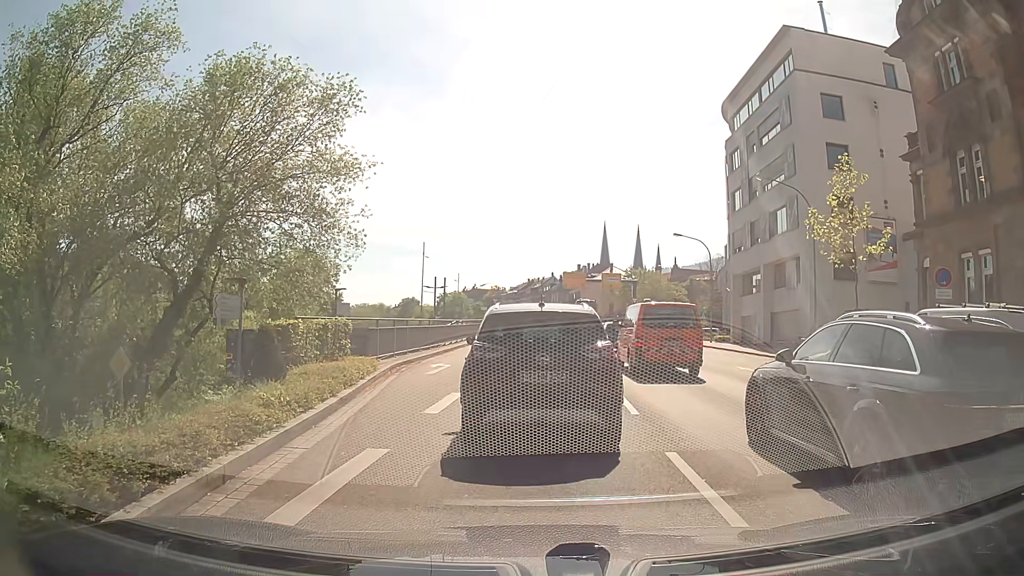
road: primary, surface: asphalt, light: Day
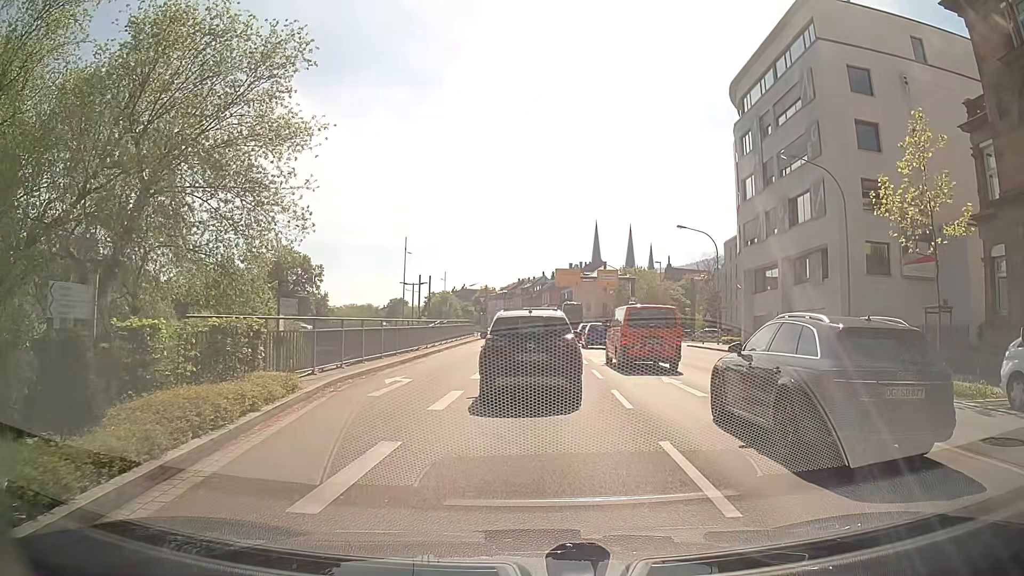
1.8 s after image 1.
(+0.2, +5.8) m; +1°
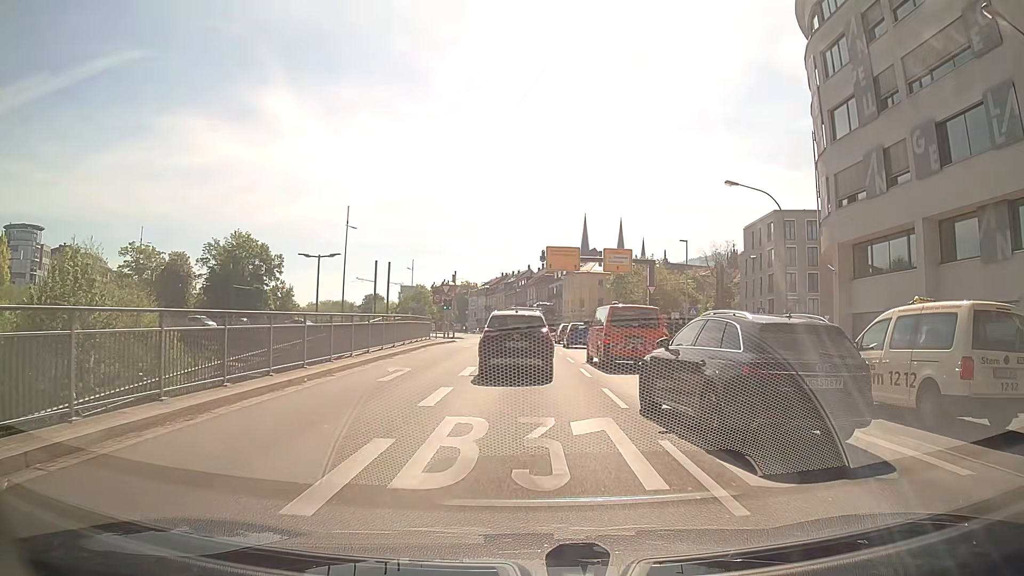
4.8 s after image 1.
(+0.5, +18.5) m; +2°
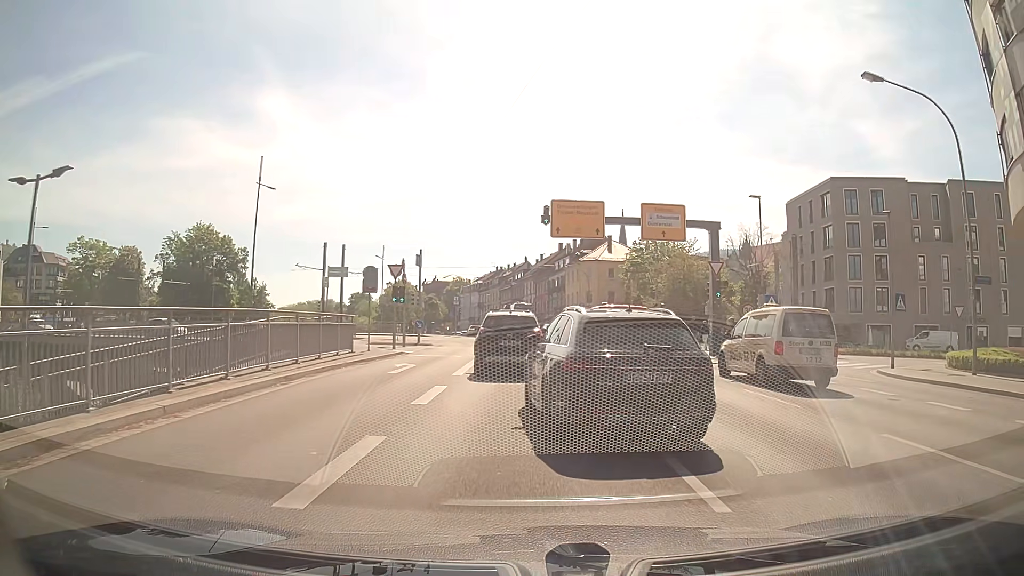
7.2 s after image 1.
(0.0, +17.9) m; -1°
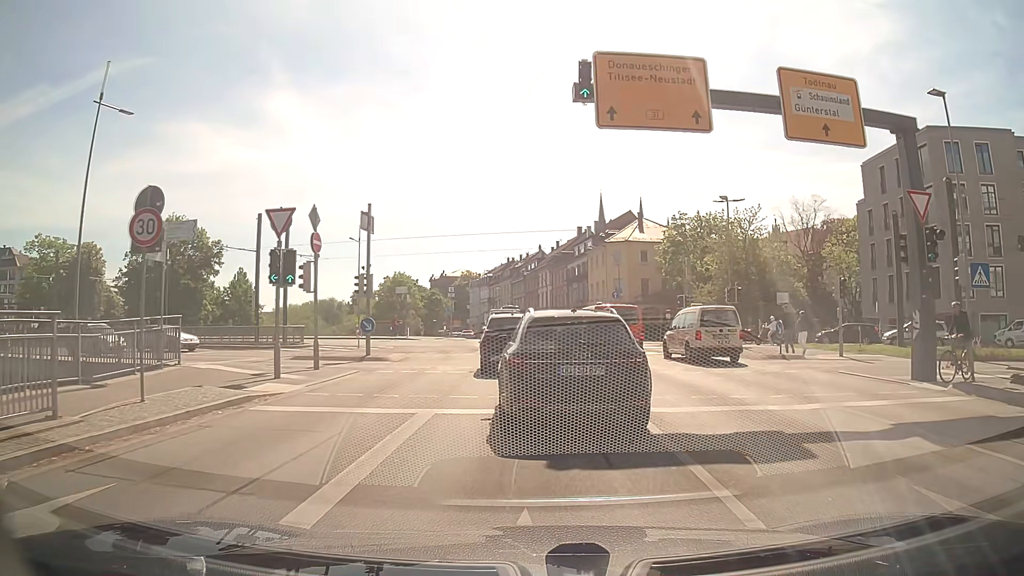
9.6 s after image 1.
(+0.2, +16.8) m; 0°
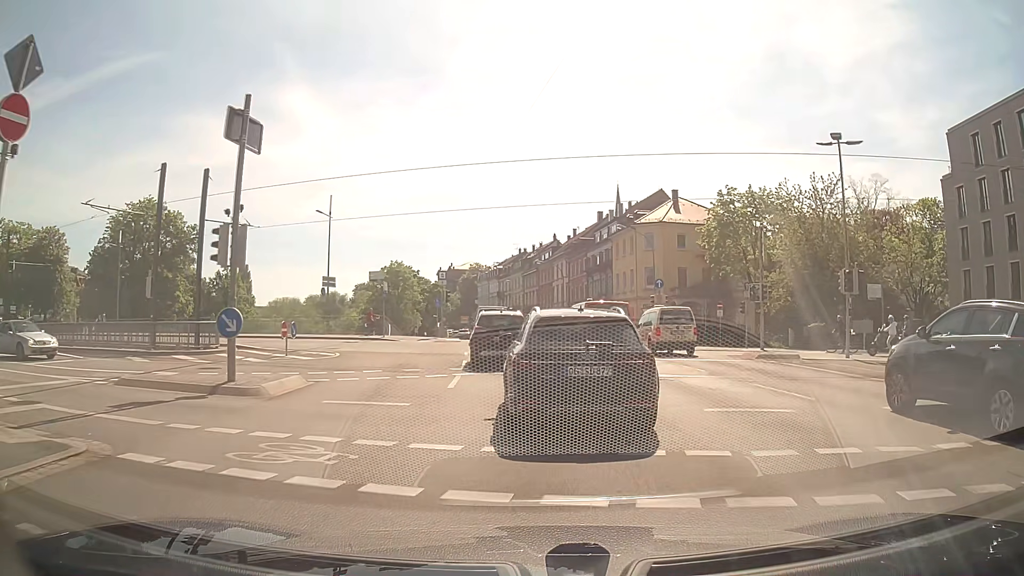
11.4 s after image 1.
(-0.1, +13.3) m; -2°
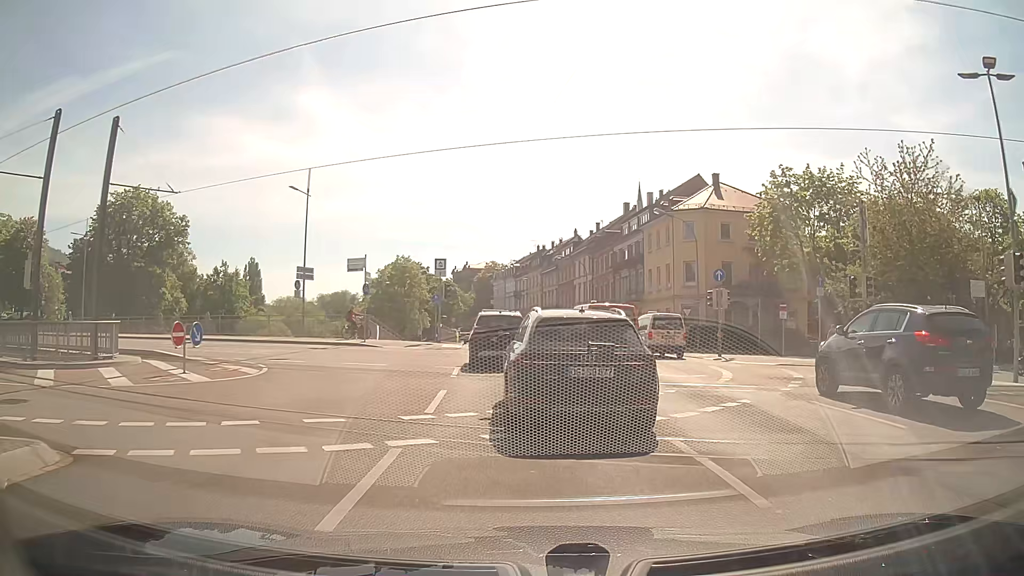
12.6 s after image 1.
(0.0, +9.2) m; -1°
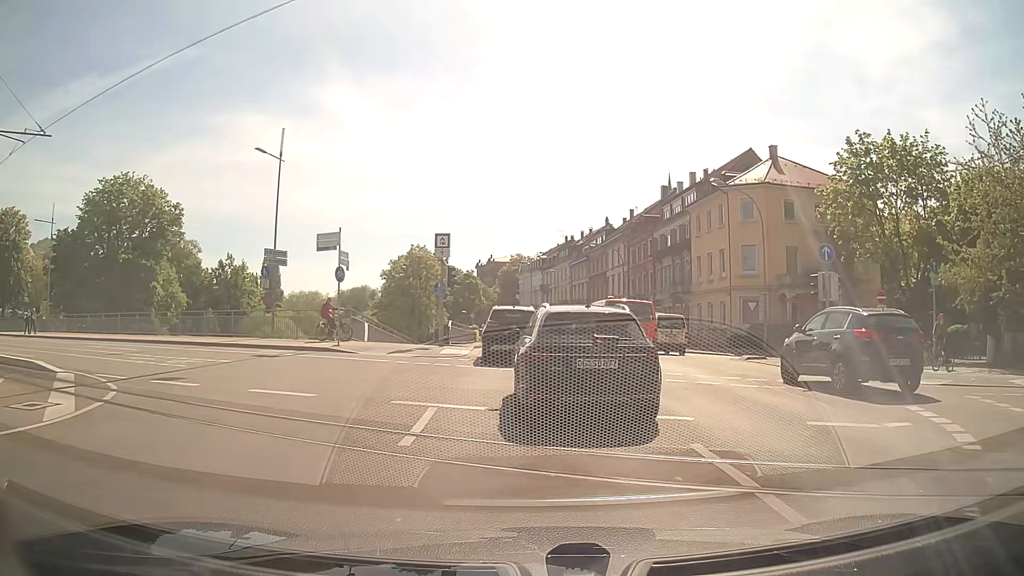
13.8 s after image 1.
(-0.1, +8.9) m; -1°
(0, +10) (-1, +20) (-1, +30) (-2, +40) (-2, +50) (-3, +60) (-4, +70) (-5, +80) (-6, +90) (-7, +100) m
